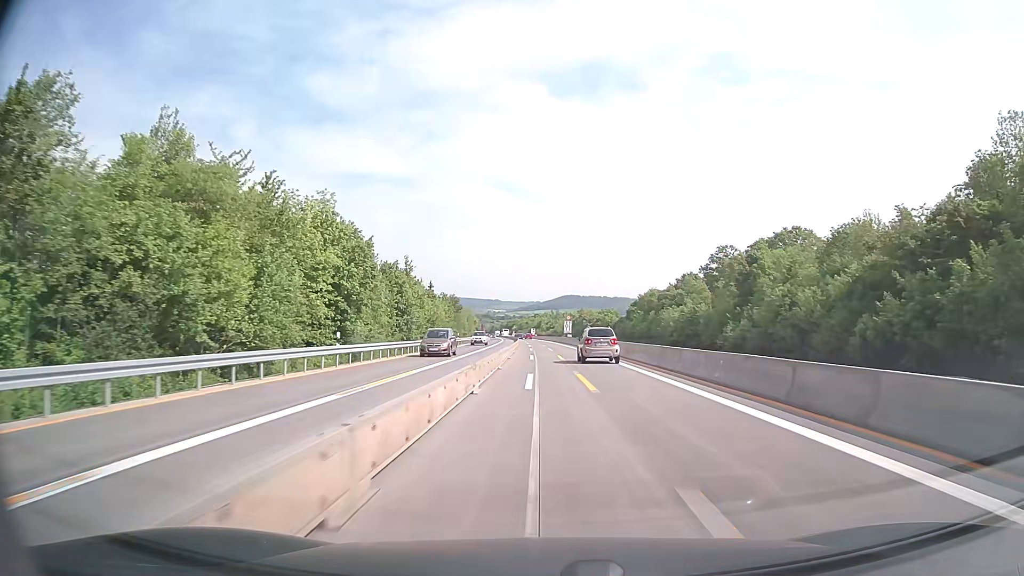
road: motorway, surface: concrete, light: Day
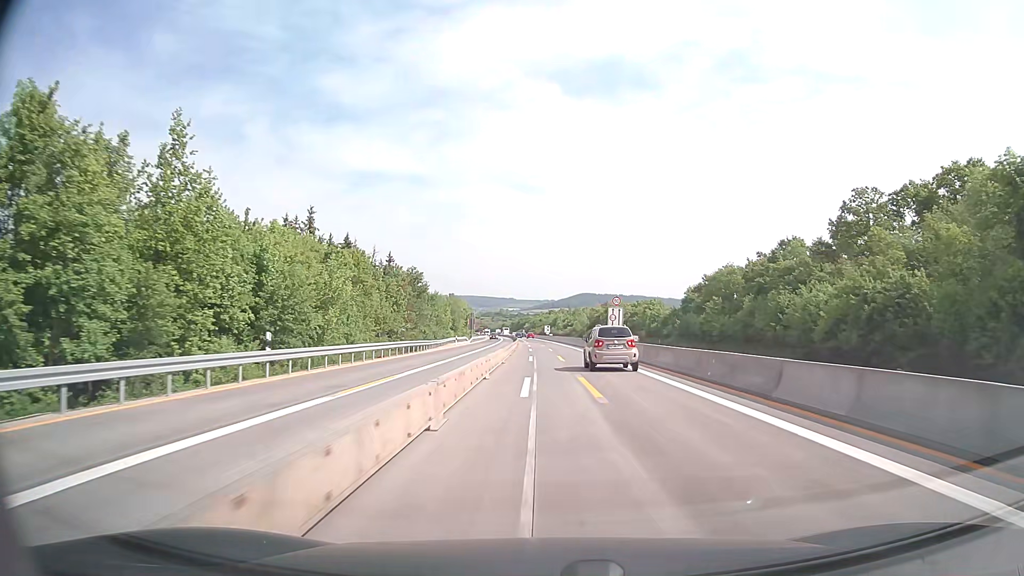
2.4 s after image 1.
(-0.5, +55.5) m; -1°
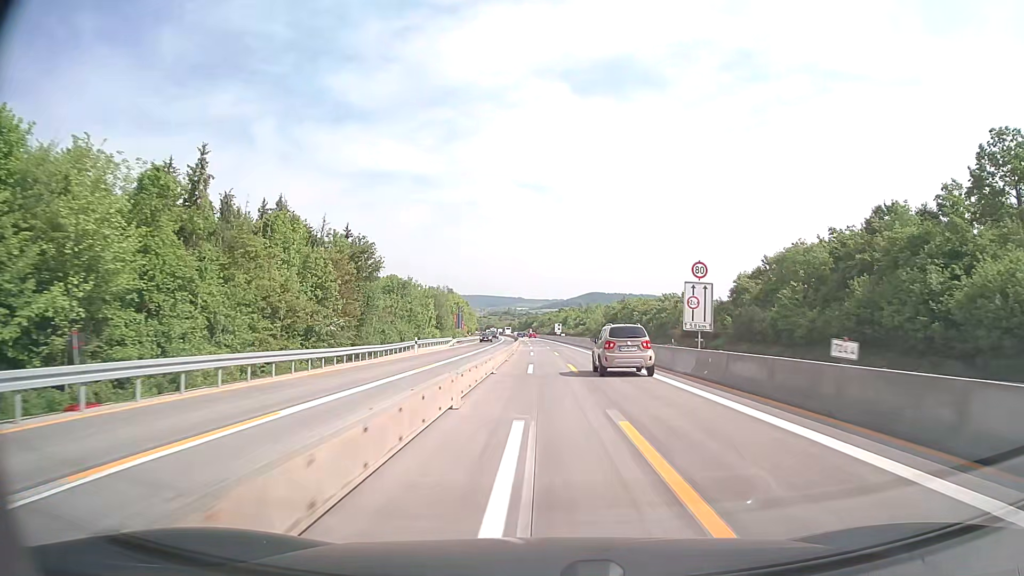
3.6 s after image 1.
(-0.1, +27.5) m; -1°
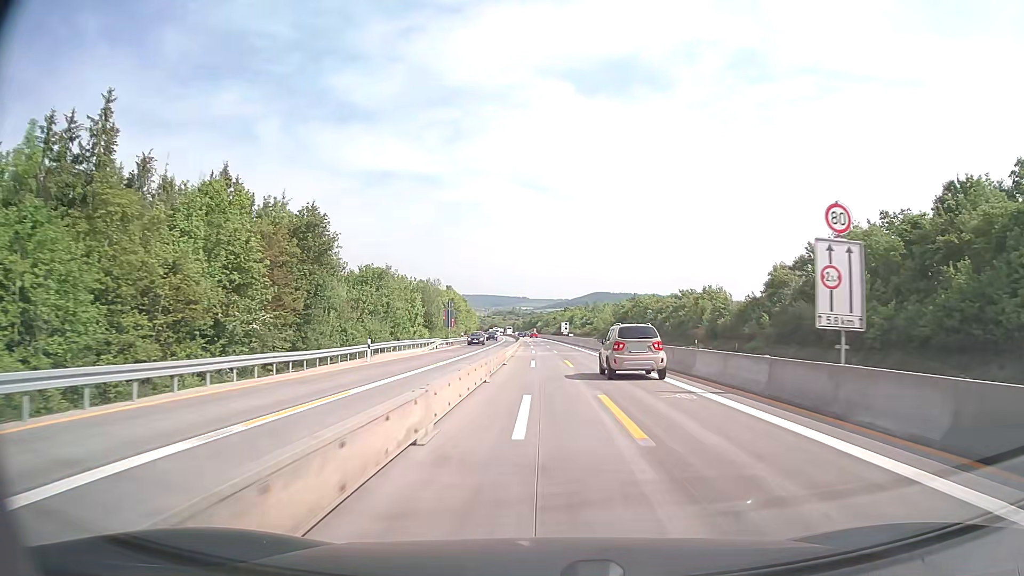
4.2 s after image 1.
(0.0, +13.7) m; 0°
